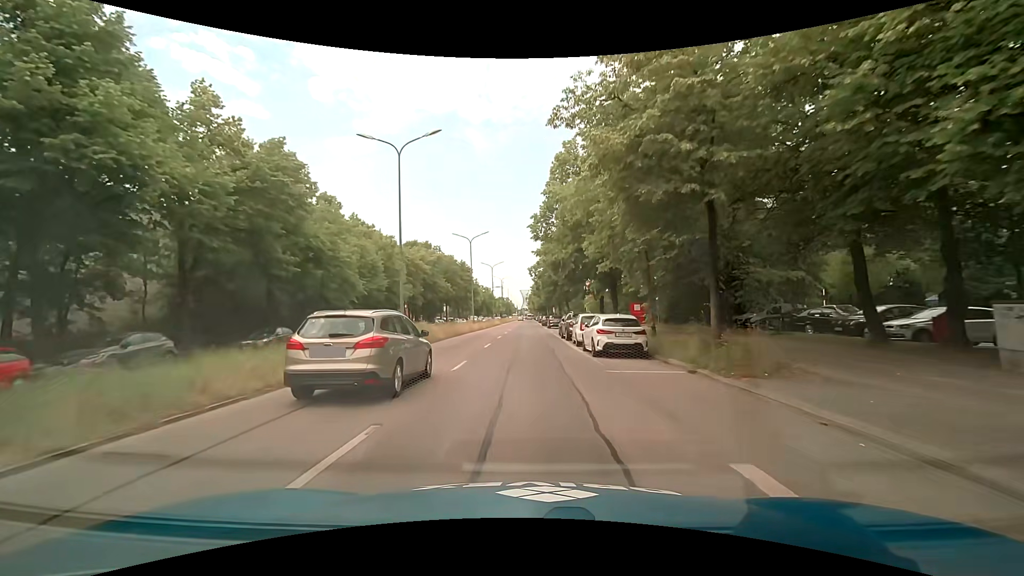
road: primary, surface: asphalt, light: Day
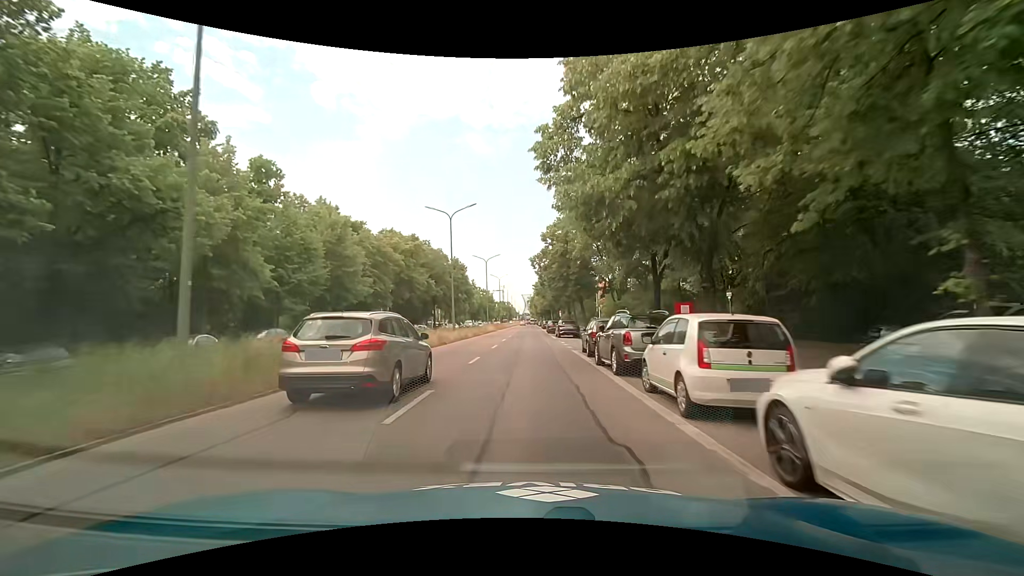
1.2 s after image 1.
(0.0, +15.3) m; 0°
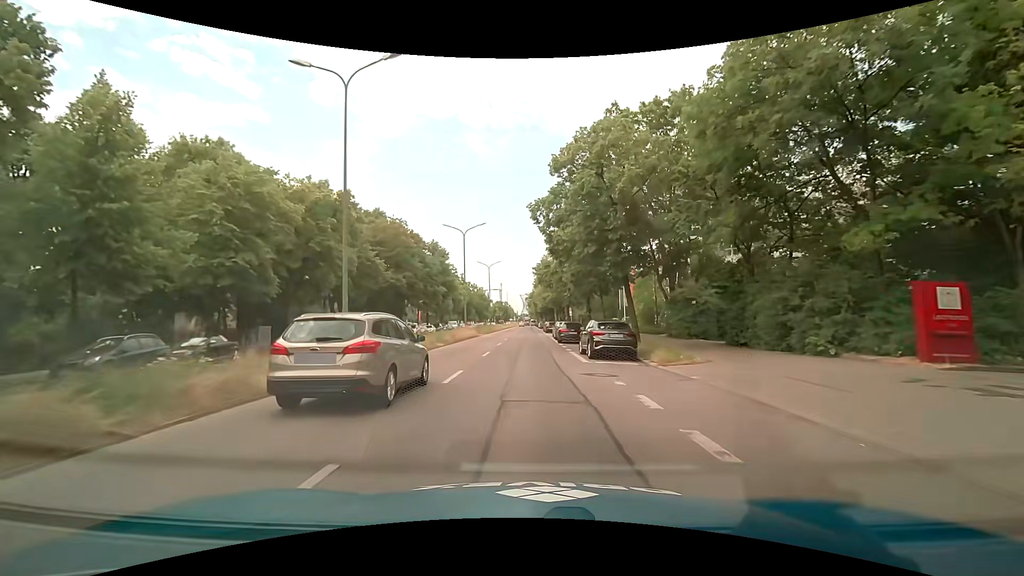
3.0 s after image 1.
(0.0, +22.9) m; 0°
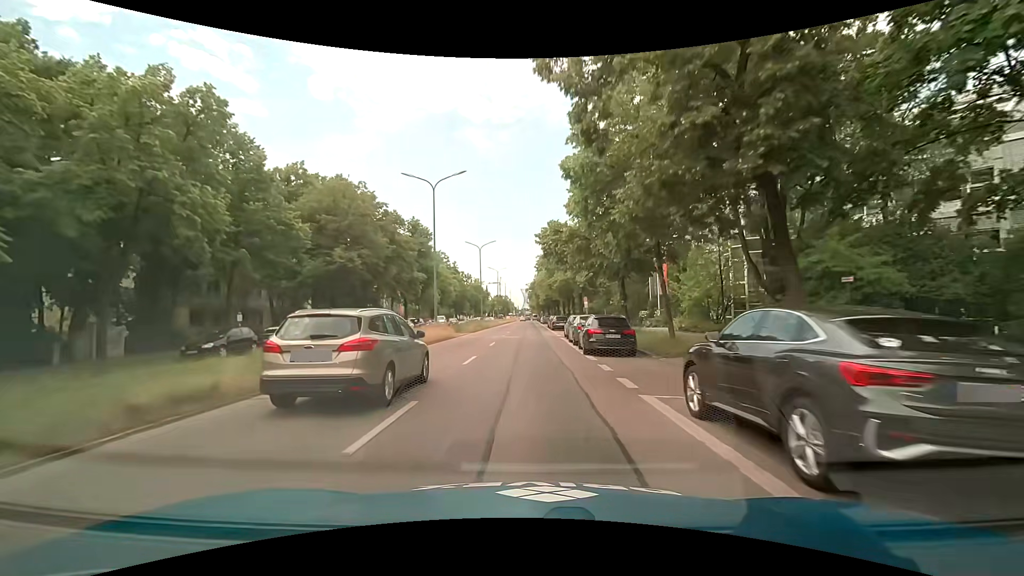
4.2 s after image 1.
(0.0, +15.3) m; 0°
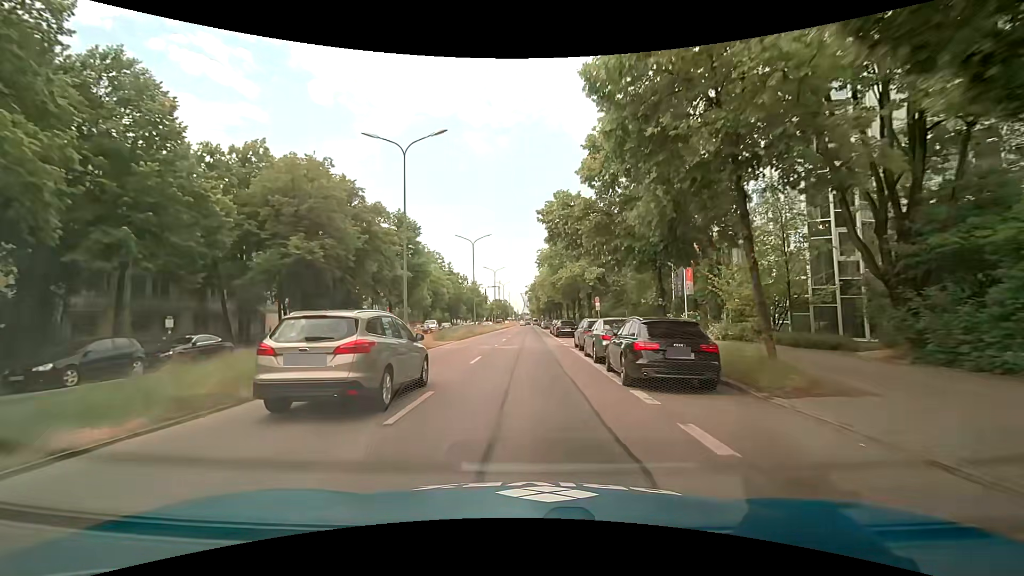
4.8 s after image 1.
(0.0, +7.6) m; 0°
(0, +10) (0, +20) (0, +30) (0, +40) (0, +50) (0, +60) (0, +70) (0, +80) (0, +90) (0, +100) m
